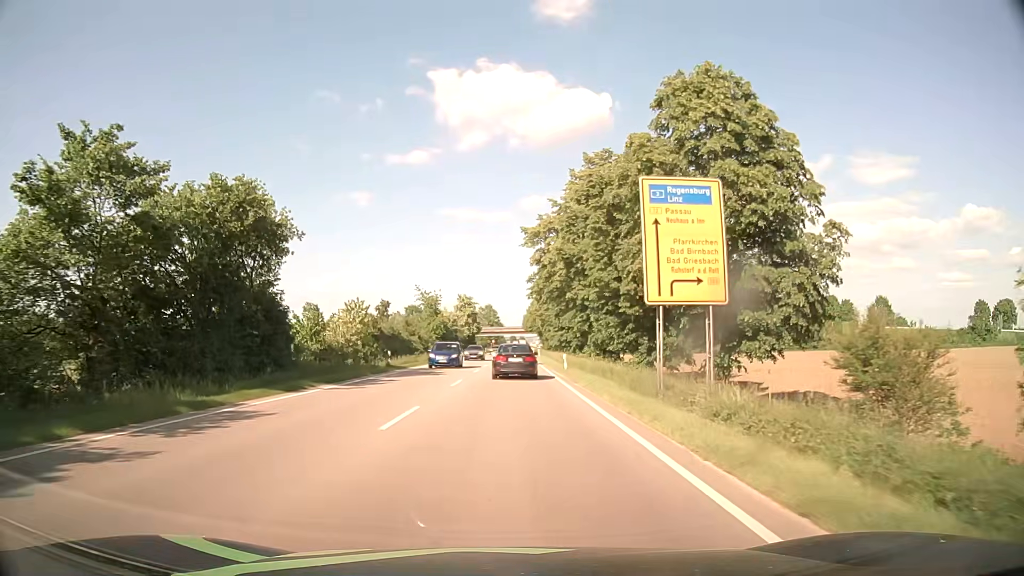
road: primary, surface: asphalt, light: Day
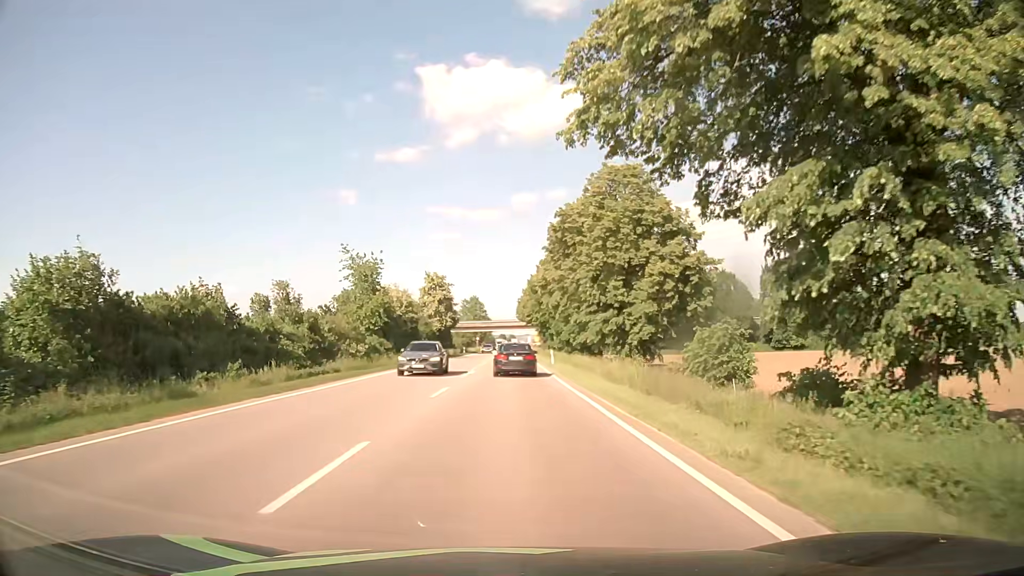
(+0.3, +40.9) m; +1°
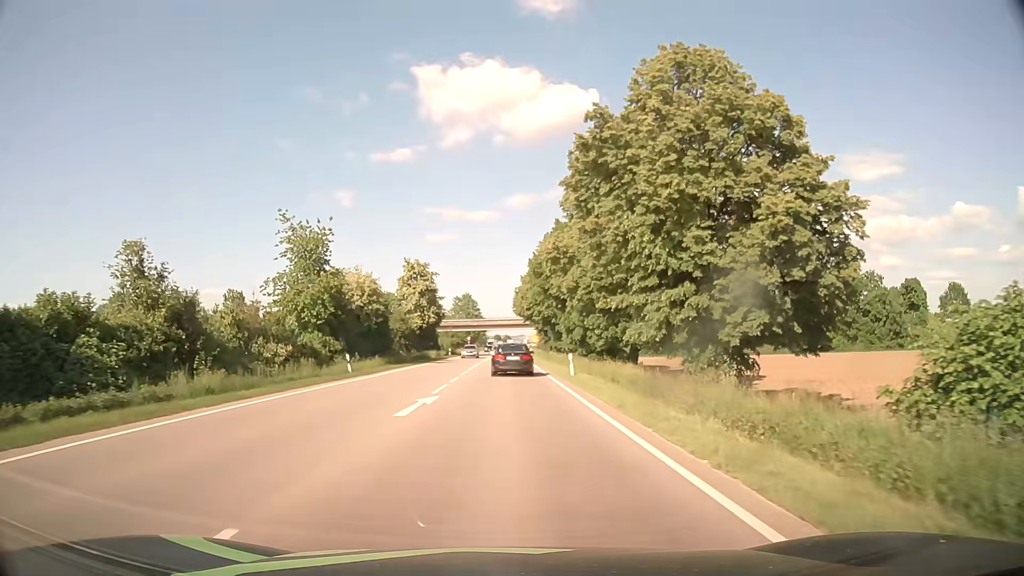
(0.0, +16.6) m; 0°
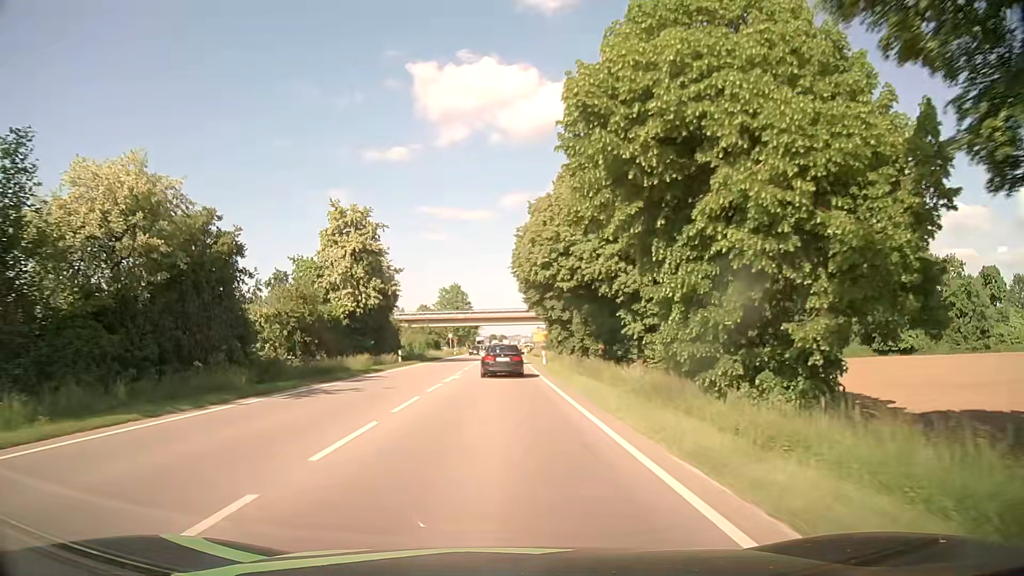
(+0.2, +35.0) m; 0°
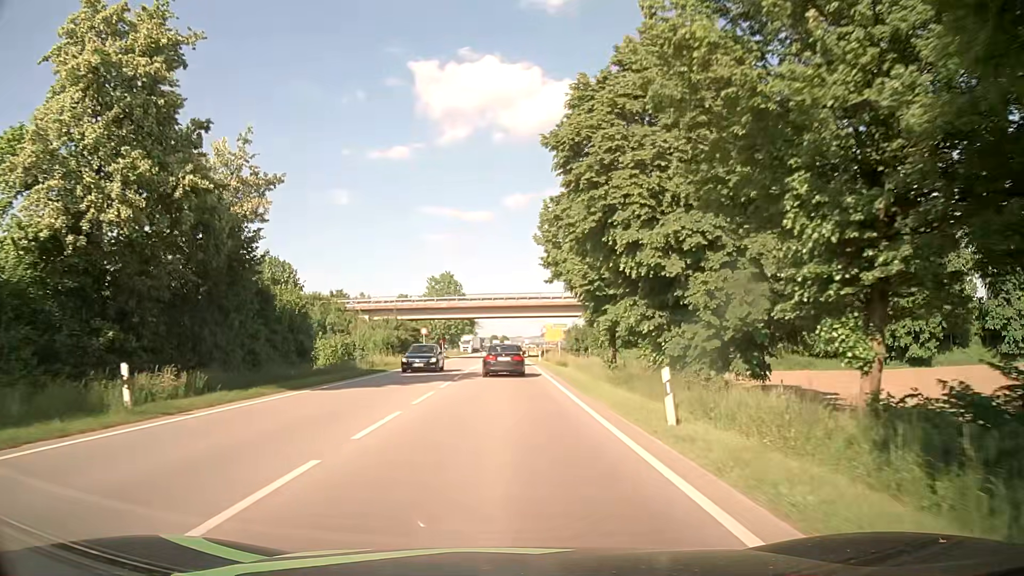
(0.0, +34.0) m; 0°
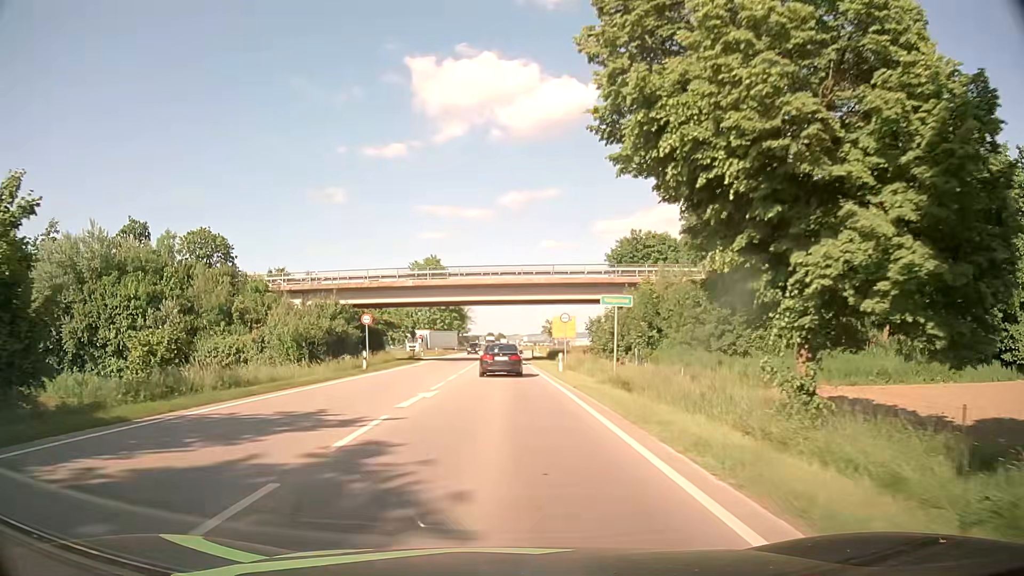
(-0.1, +25.5) m; 0°
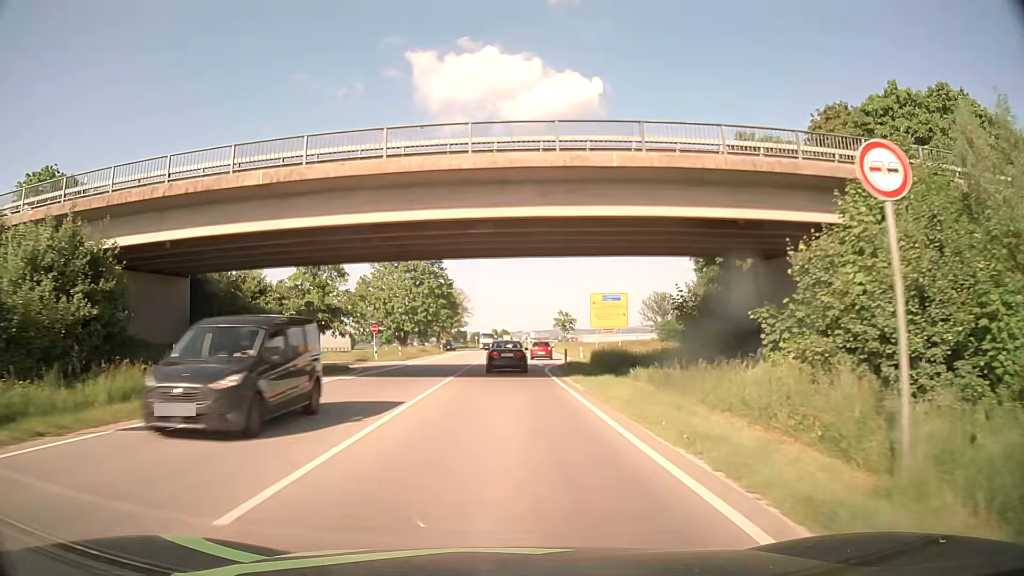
(0.0, +33.4) m; 0°
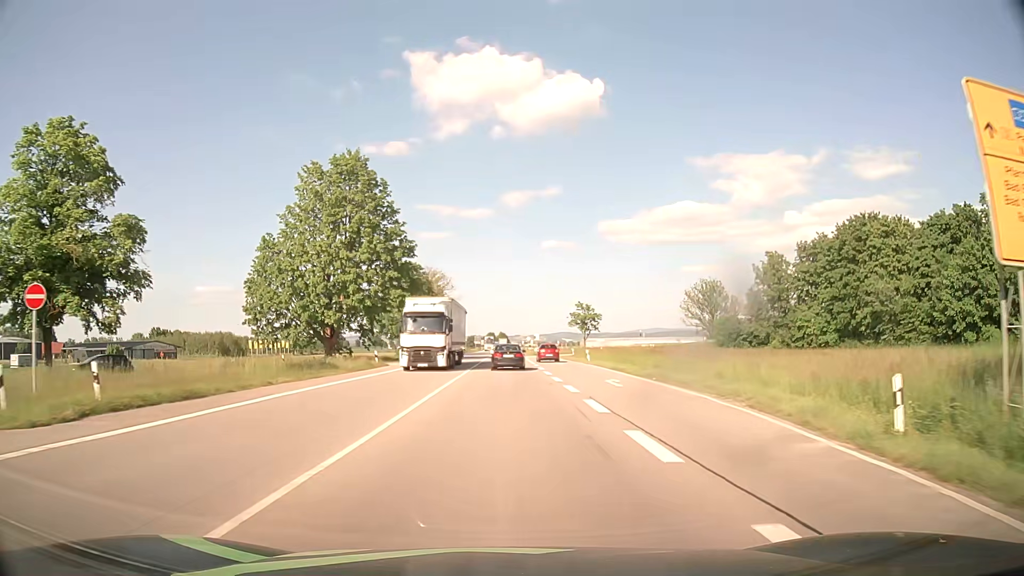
(-0.1, +42.6) m; 0°
(0, +10) (0, +20) (0, +30) (0, +40) (0, +50) (0, +60) (0, +70) (0, +80) (0, +90) (0, +100) m
